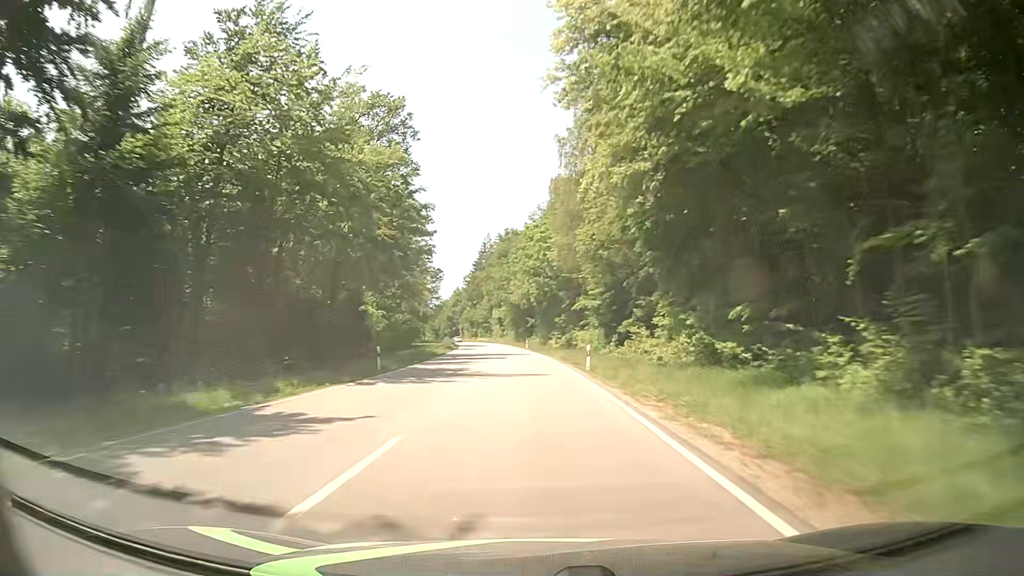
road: secondary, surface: asphalt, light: Day
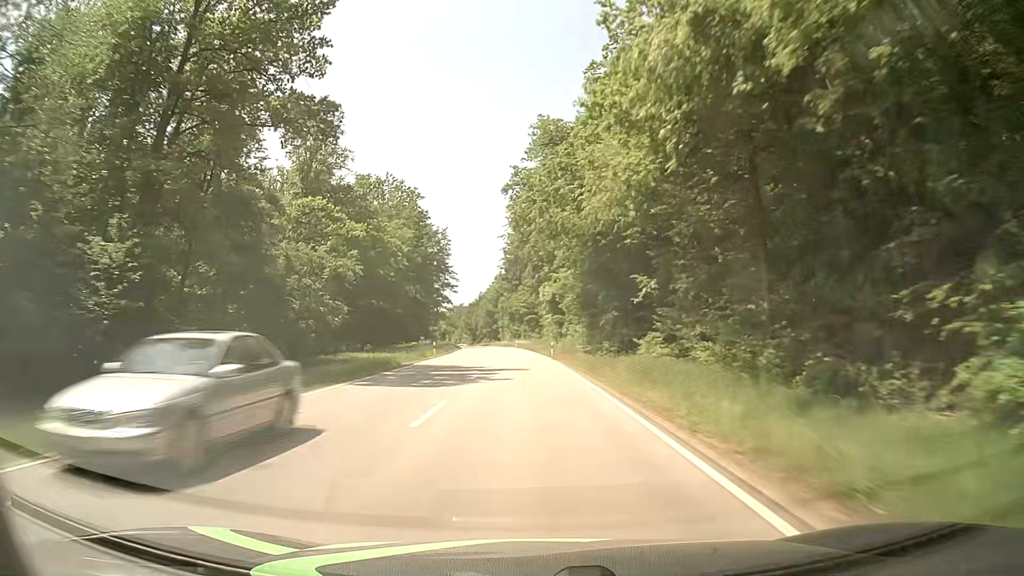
(-3.5, +78.9) m; -5°
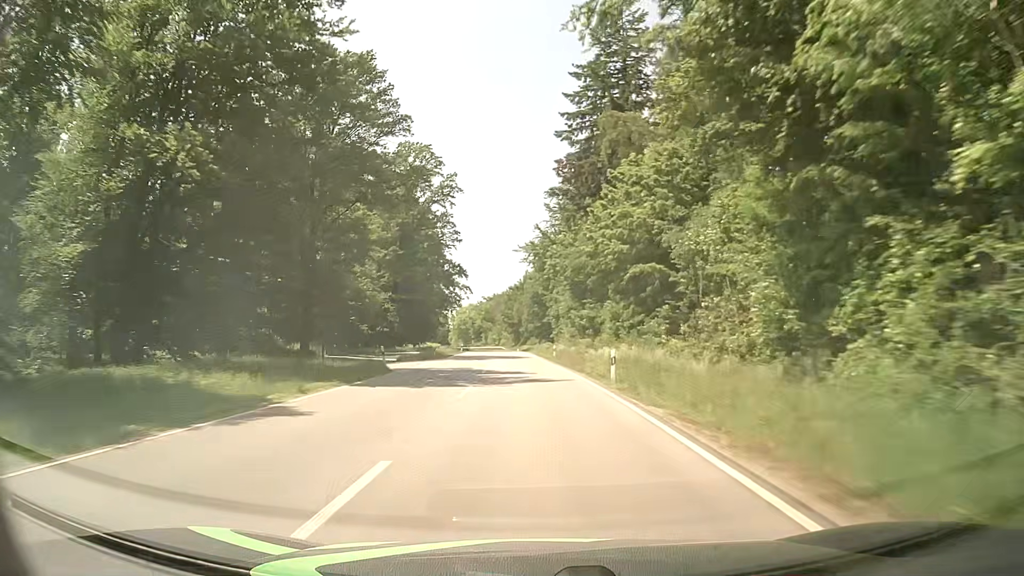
(-3.3, +79.0) m; -4°
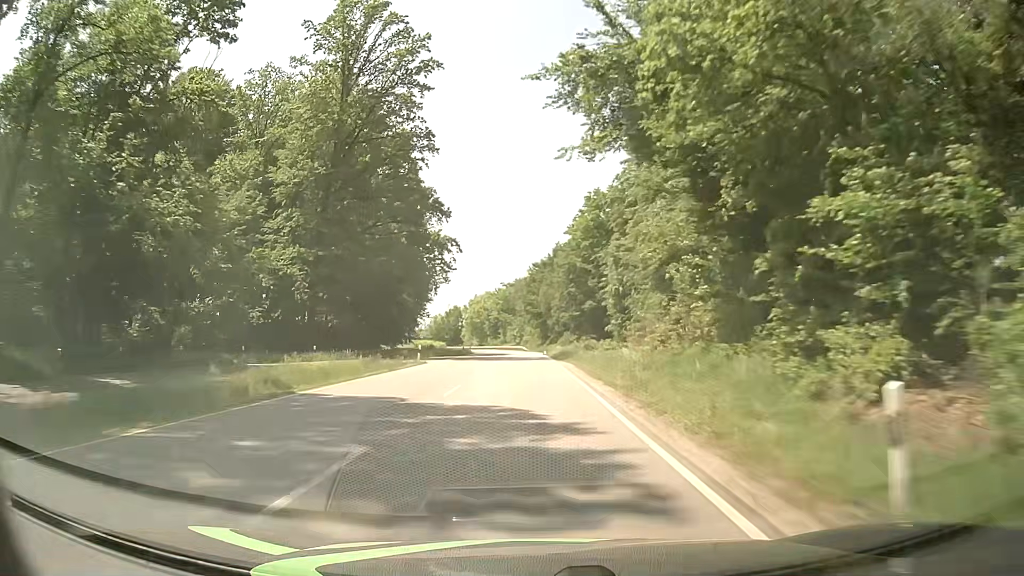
(-1.3, +47.5) m; -3°
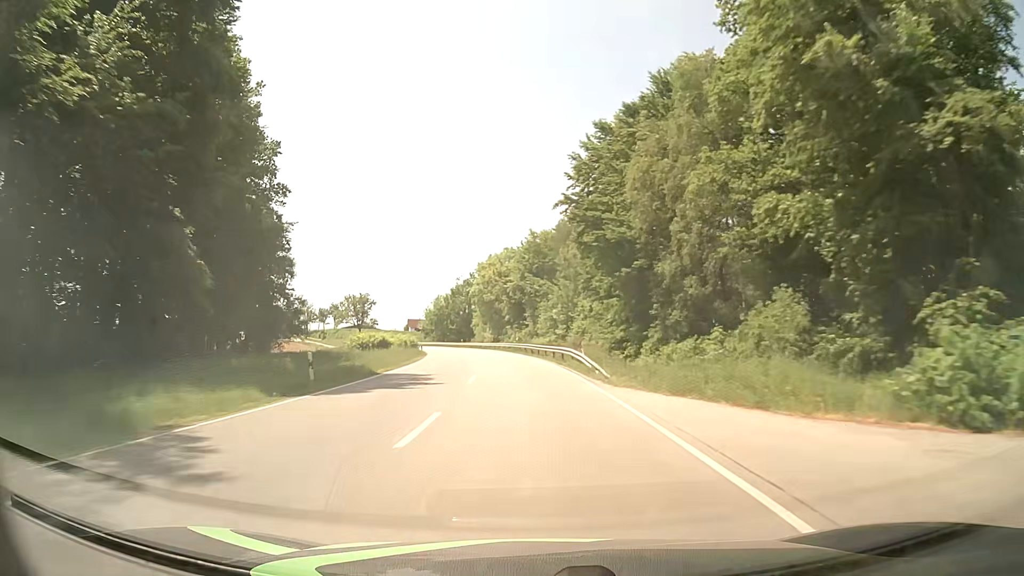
(-1.9, +79.4) m; -4°
